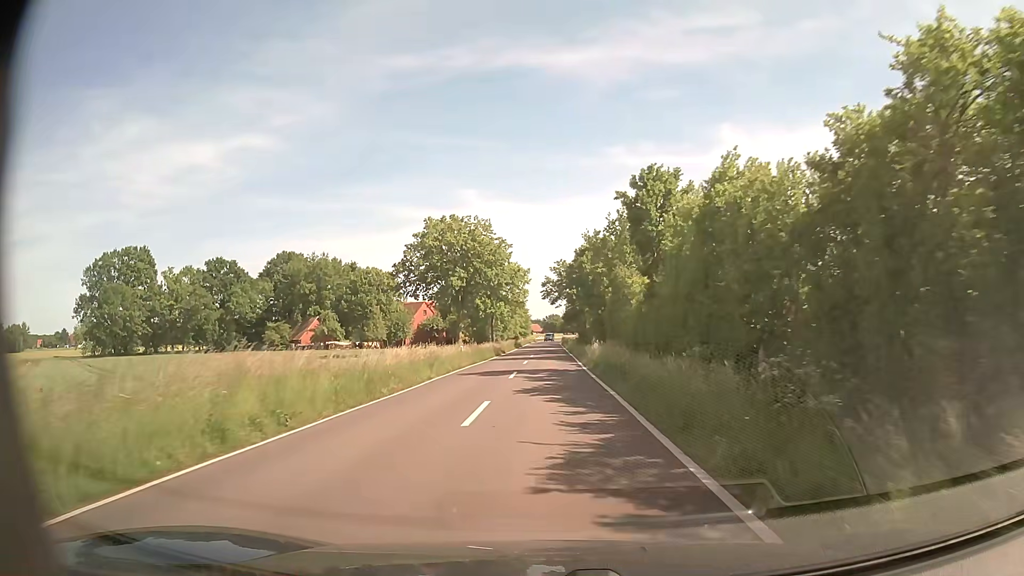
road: tertiary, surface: asphalt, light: Day
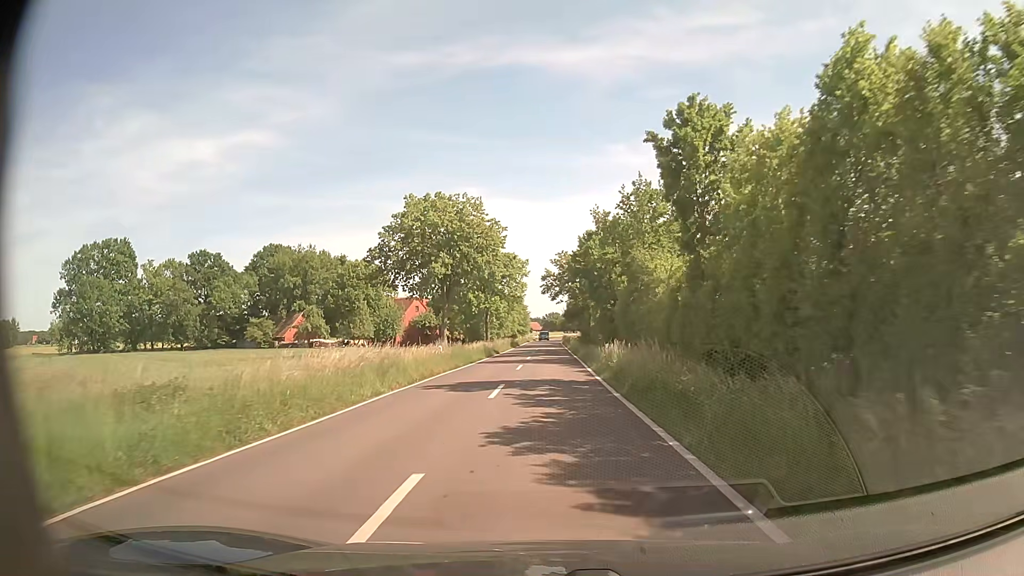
(0.0, +7.7) m; 0°
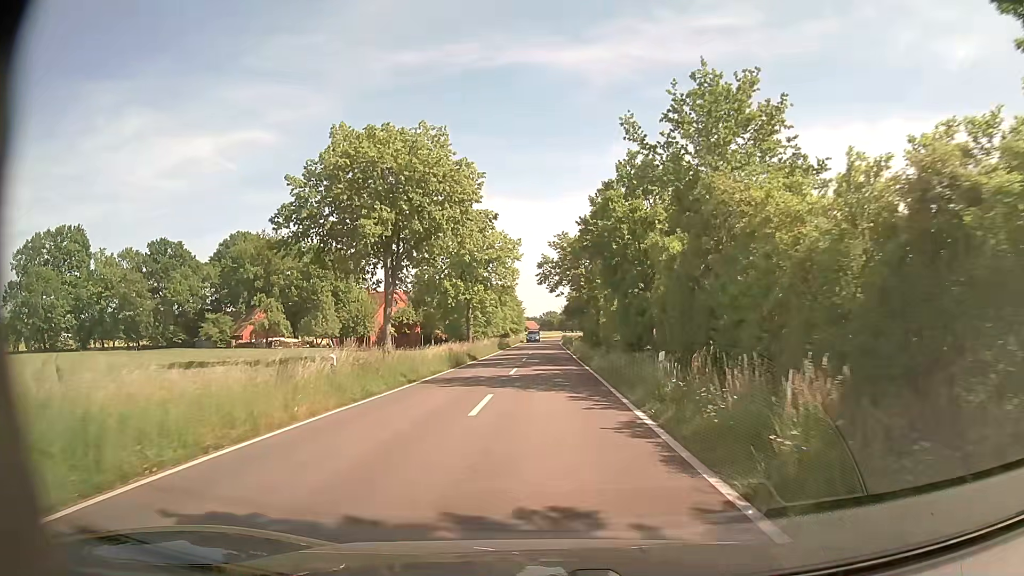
(+0.1, +15.4) m; +1°
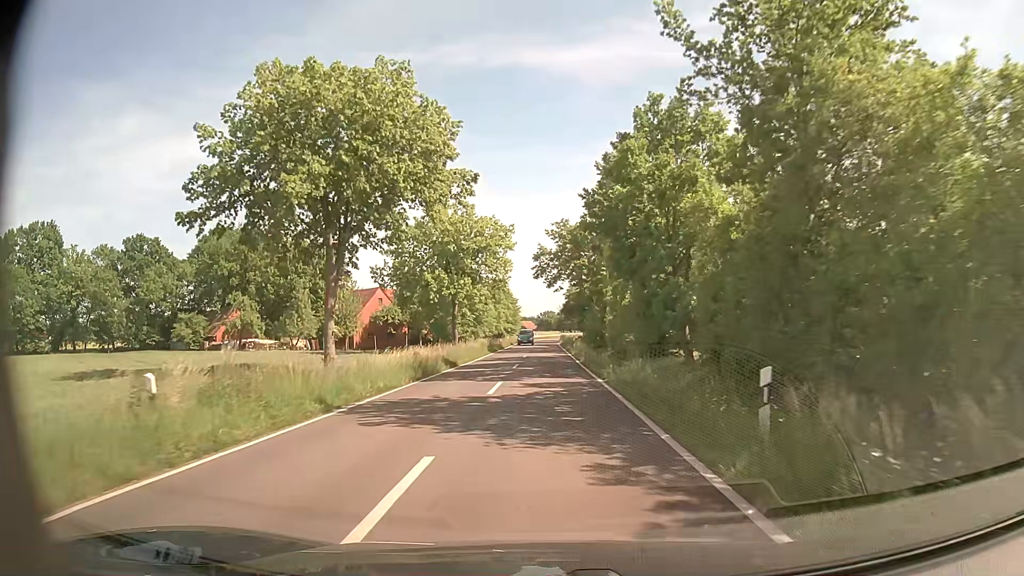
(0.0, +7.6) m; 0°
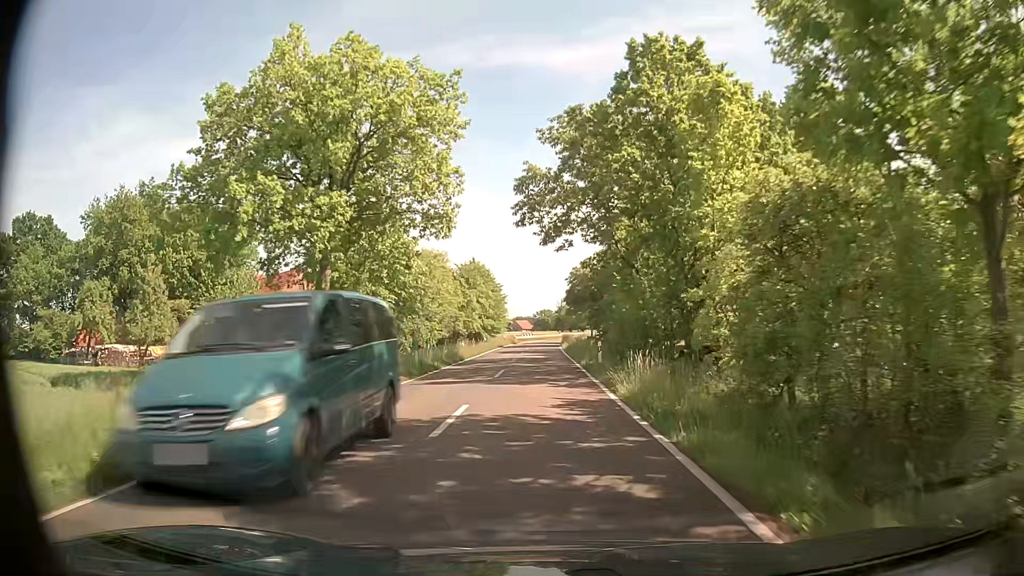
(+0.3, +30.5) m; +1°
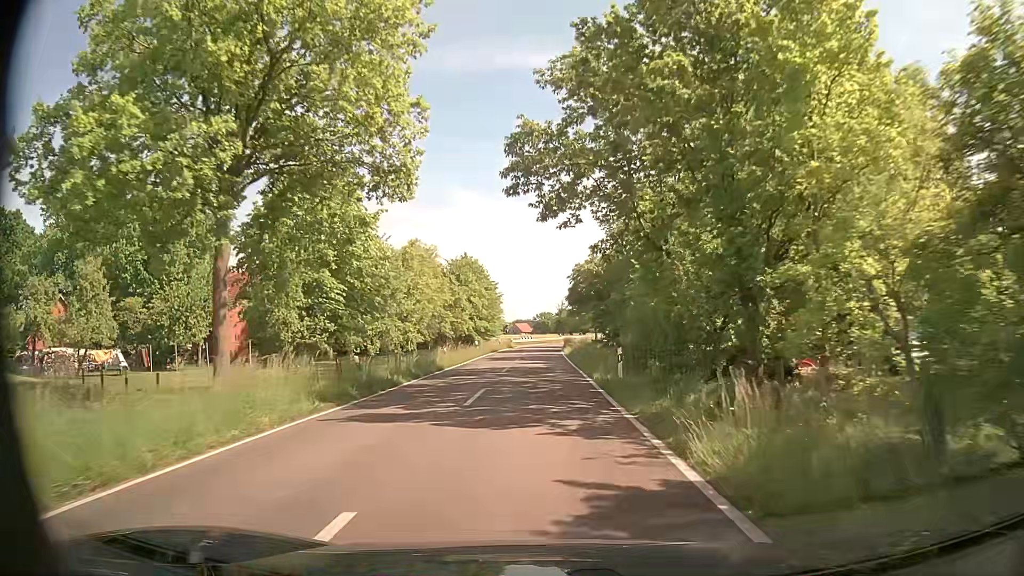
(0.0, +7.6) m; 0°
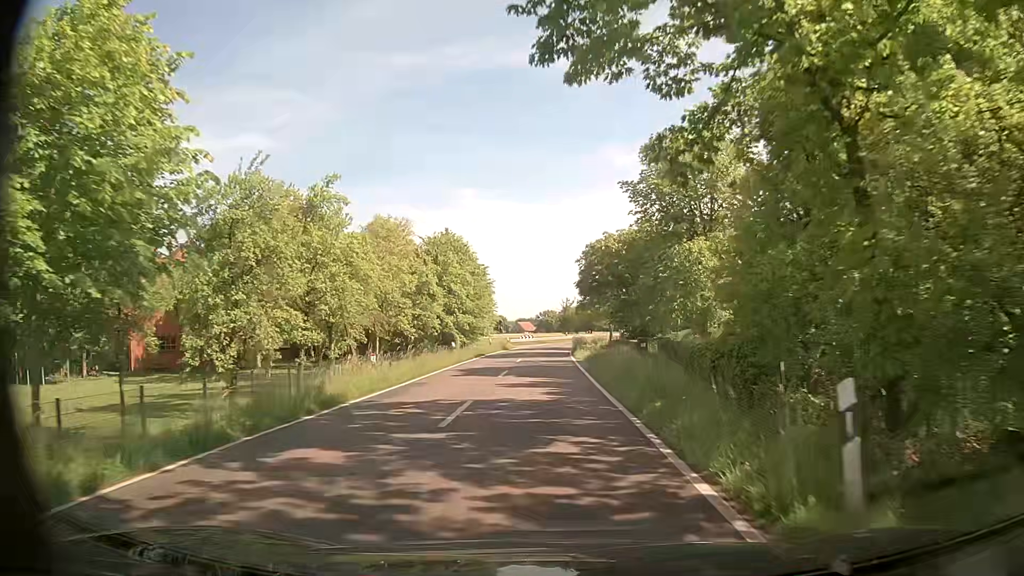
(0.0, +15.2) m; 0°
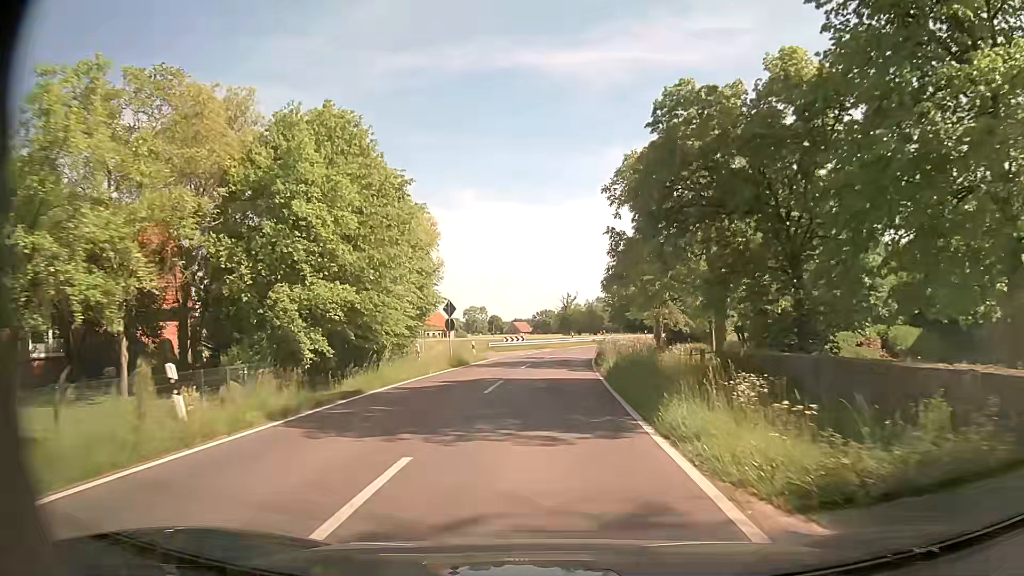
(+0.1, +30.4) m; 0°
(0, +10) (0, +20) (+1, +30) (+2, +40) (+3, +50) (+5, +60) (+8, +69) (+12, +78) (+18, +87) (+23, +95) m
